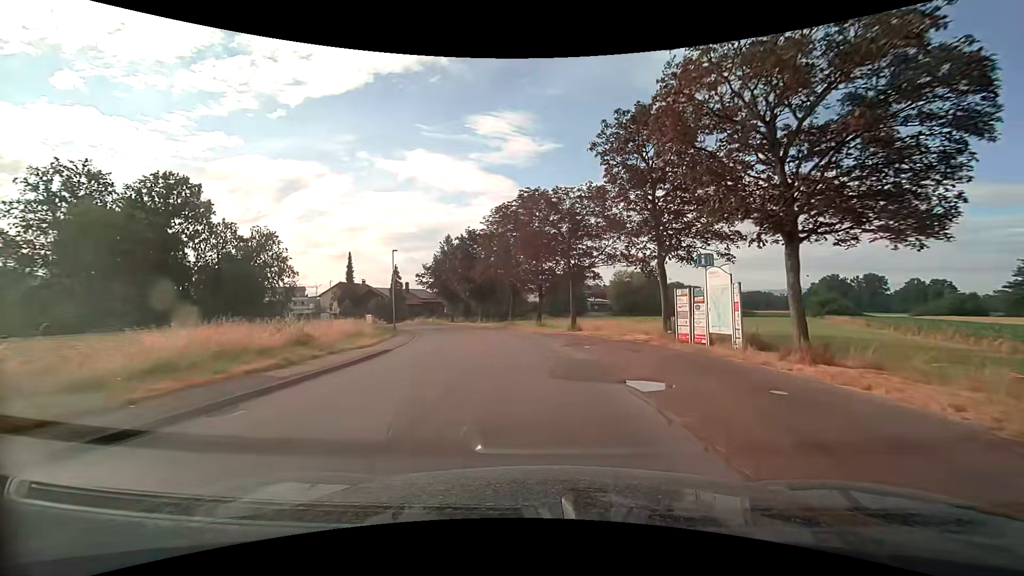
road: unclassified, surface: asphalt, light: Day
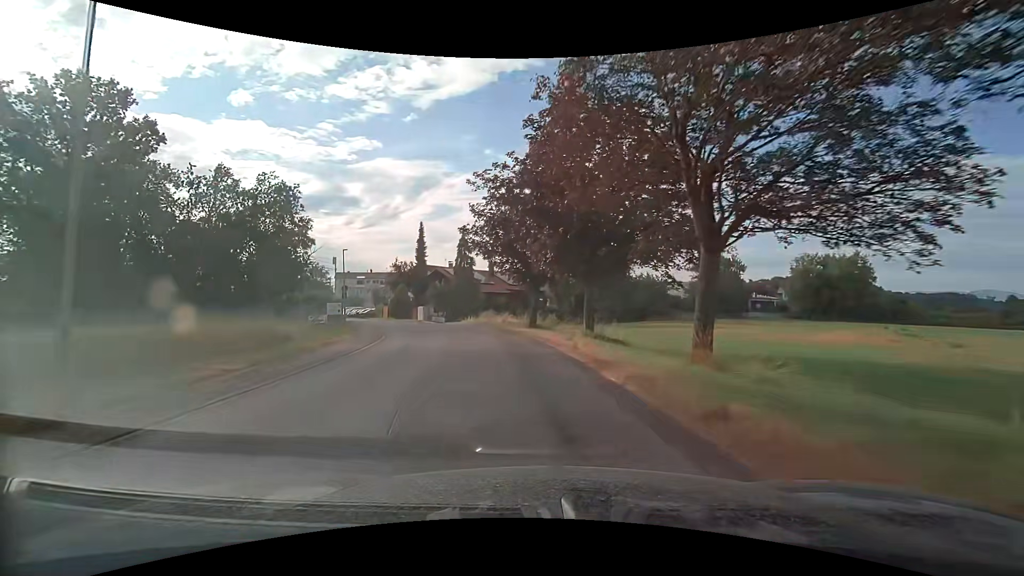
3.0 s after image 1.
(-2.8, +33.2) m; -13°
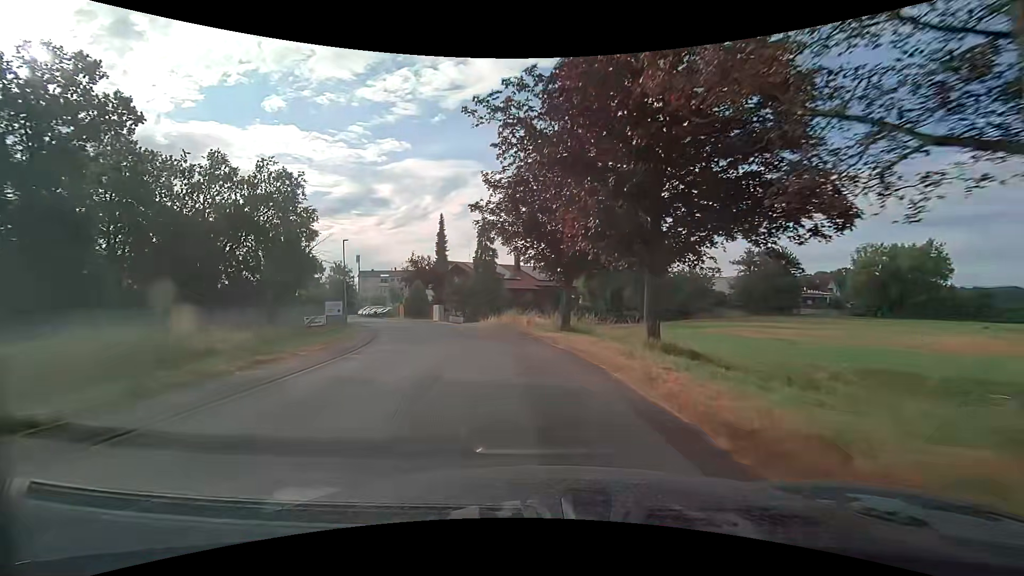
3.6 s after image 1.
(-0.2, +6.7) m; -4°
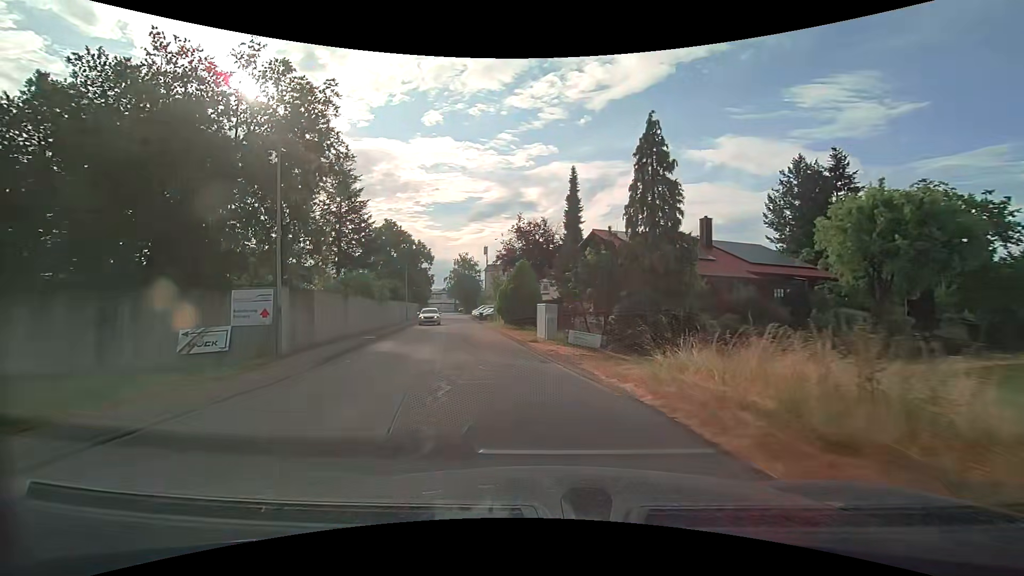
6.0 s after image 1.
(-3.5, +25.8) m; -16°
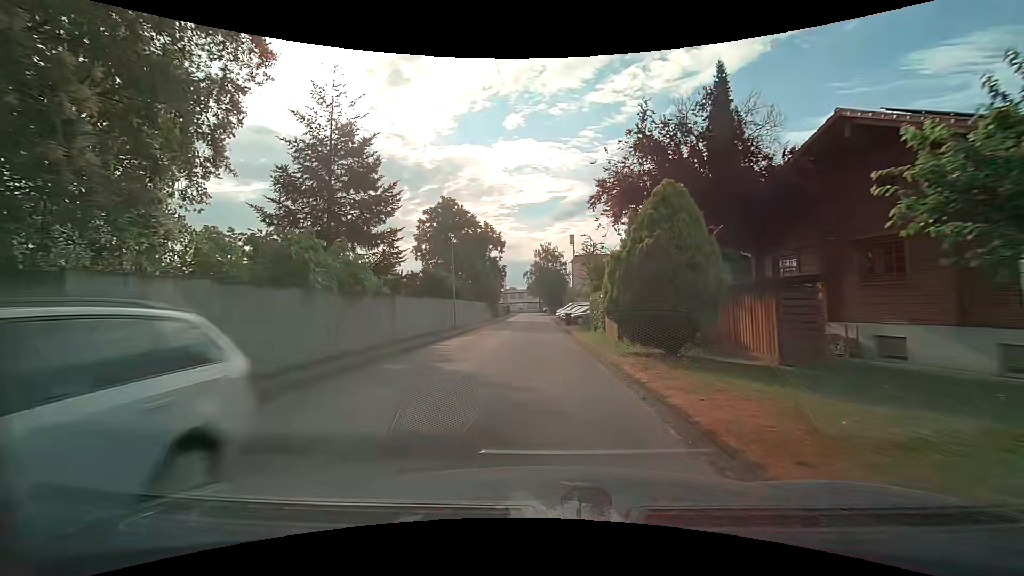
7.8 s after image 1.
(-2.2, +18.8) m; -11°
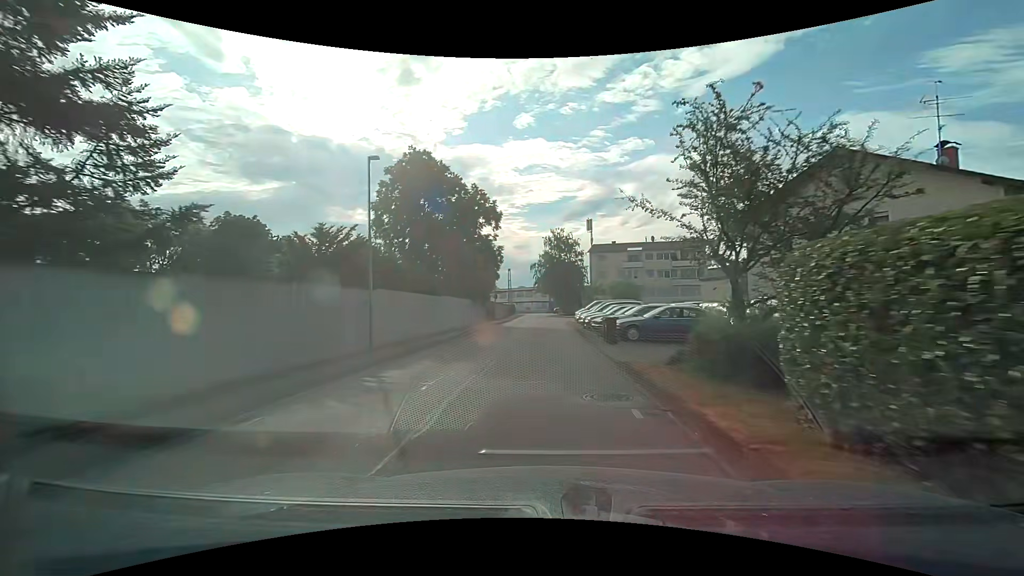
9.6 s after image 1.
(-0.4, +18.7) m; -1°
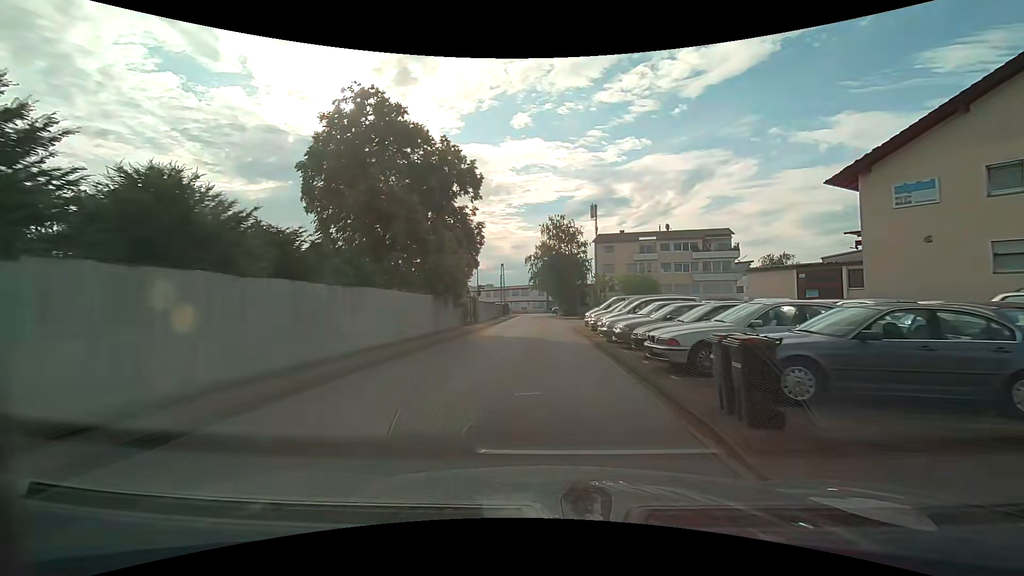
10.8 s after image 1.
(0.0, +12.2) m; 0°
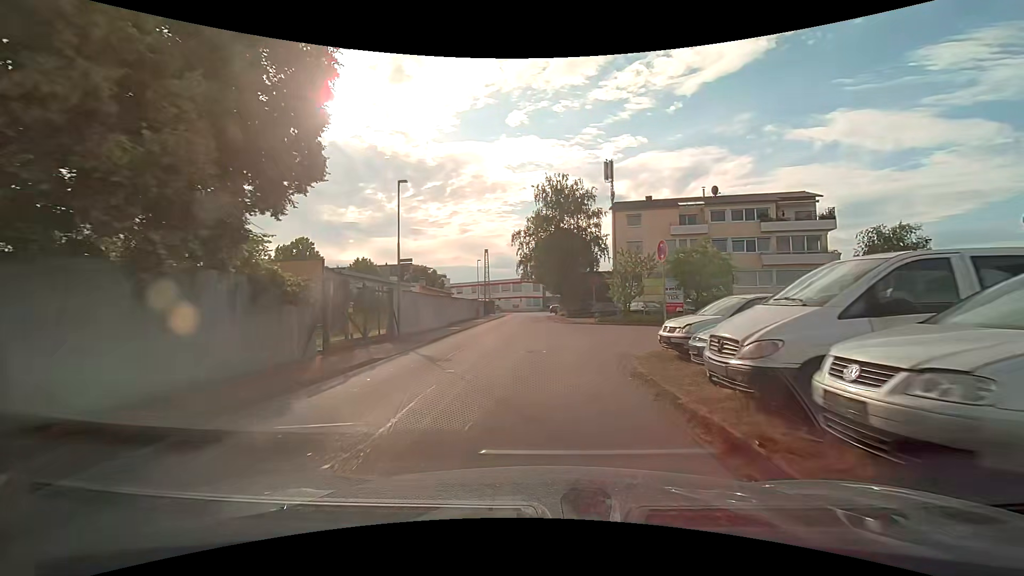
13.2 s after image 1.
(+0.1, +22.0) m; 0°
(0, +10) (0, +20) (0, +30) (0, +40) (-1, +50) (-1, +60) (-1, +70) (-1, +80) (-1, +90) (-2, +100) m
